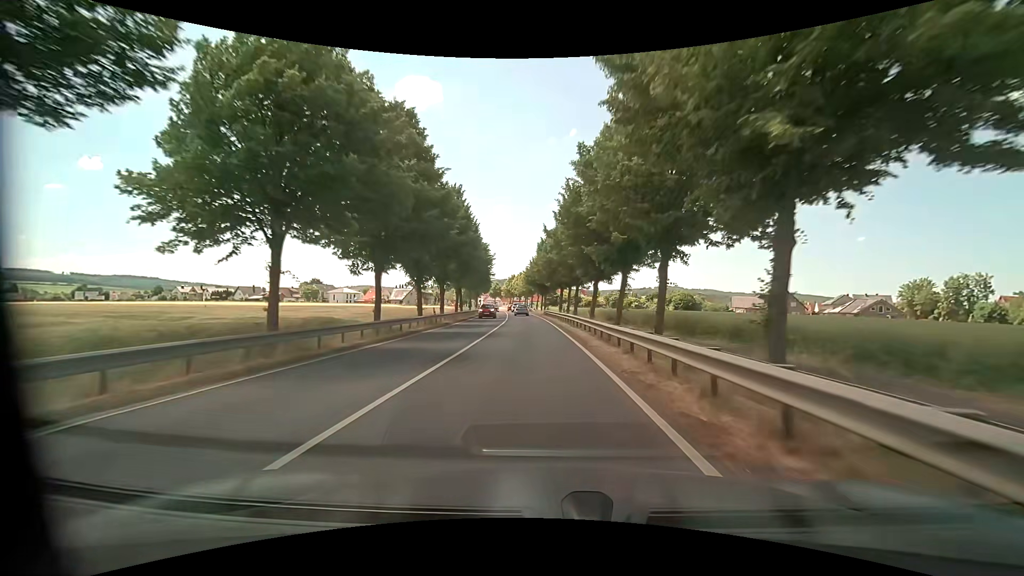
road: primary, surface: asphalt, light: Day
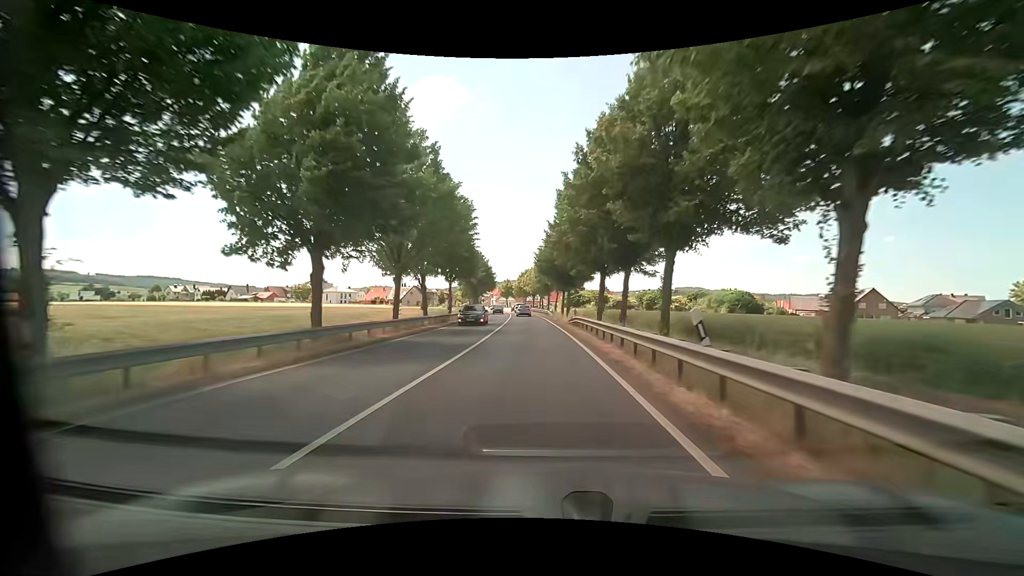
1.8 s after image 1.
(-0.4, +27.9) m; -2°
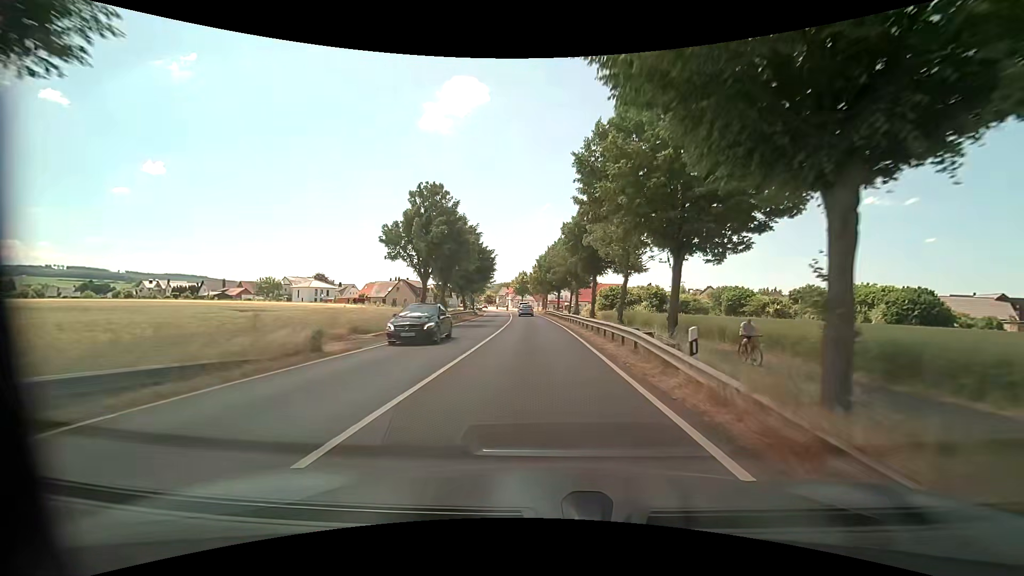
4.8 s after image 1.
(-1.4, +44.6) m; -3°
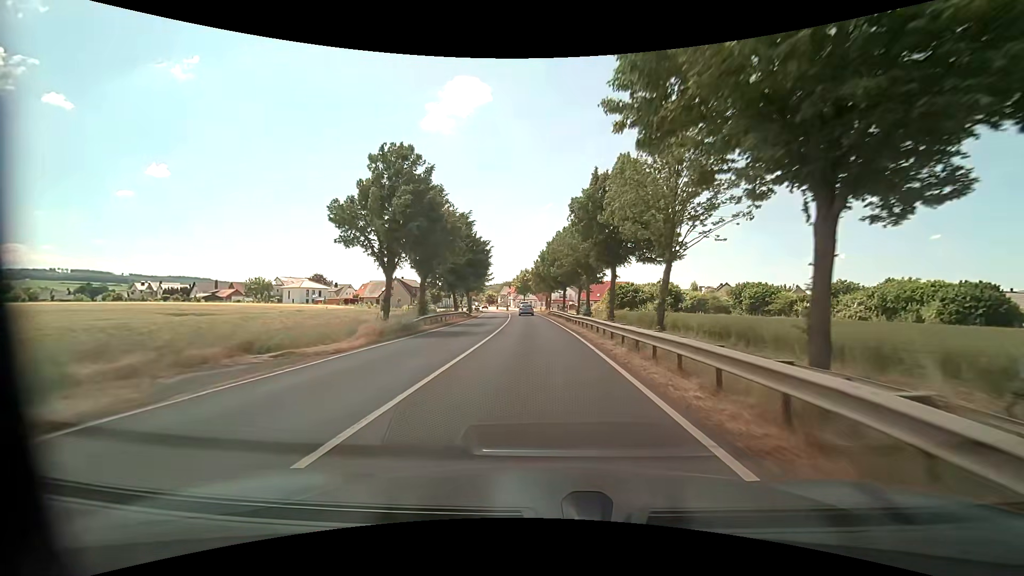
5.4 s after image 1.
(0.0, +8.6) m; 0°
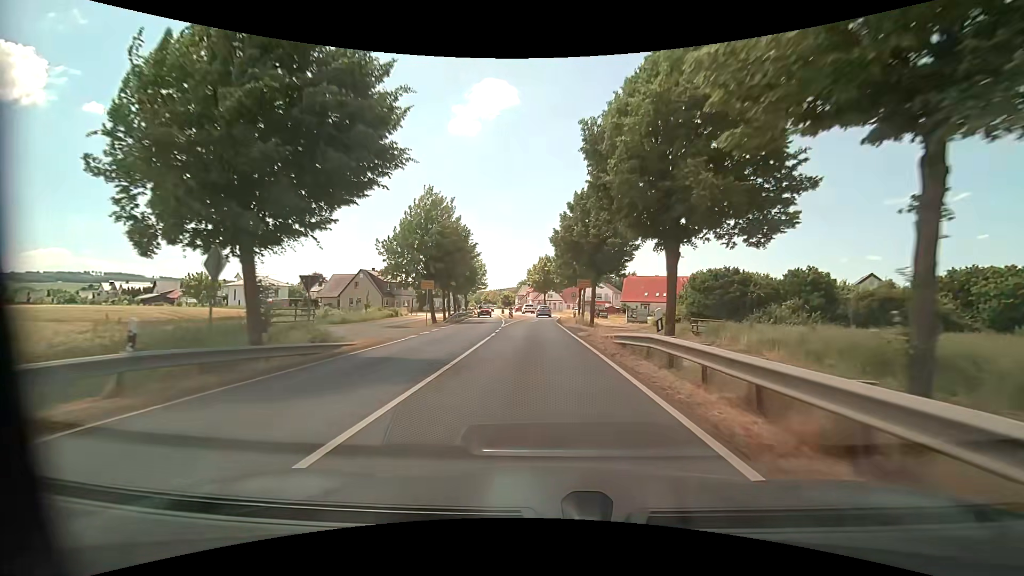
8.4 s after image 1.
(-1.1, +41.4) m; -3°
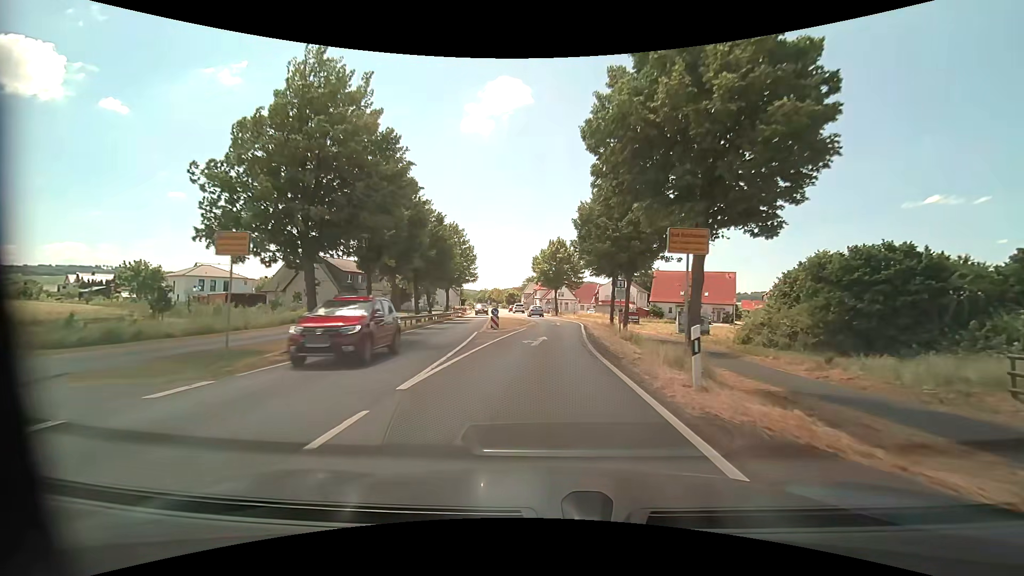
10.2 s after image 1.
(-0.3, +23.7) m; -1°
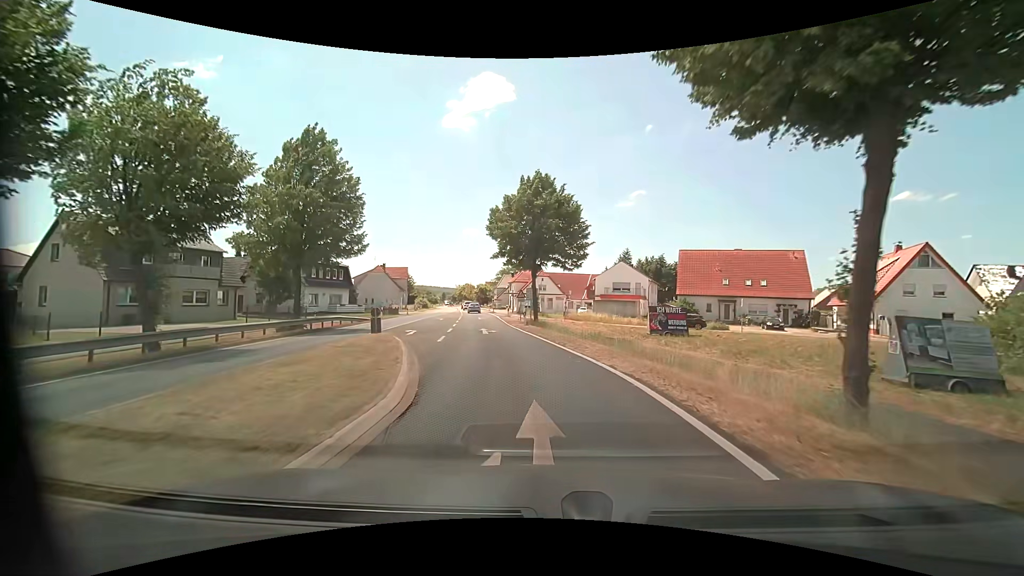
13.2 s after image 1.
(+0.9, +33.8) m; +3°
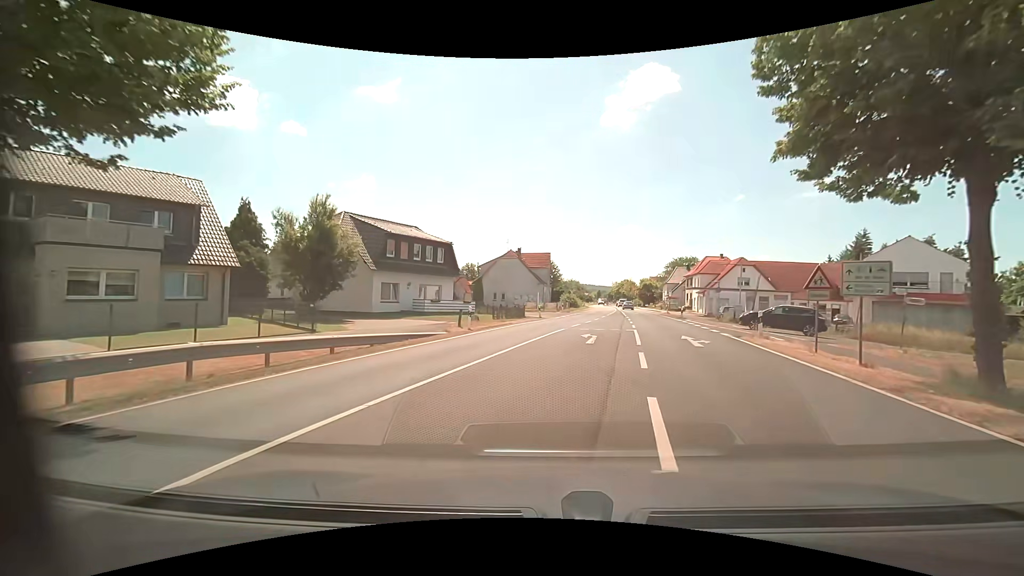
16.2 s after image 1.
(-4.6, +25.0) m; -18°
